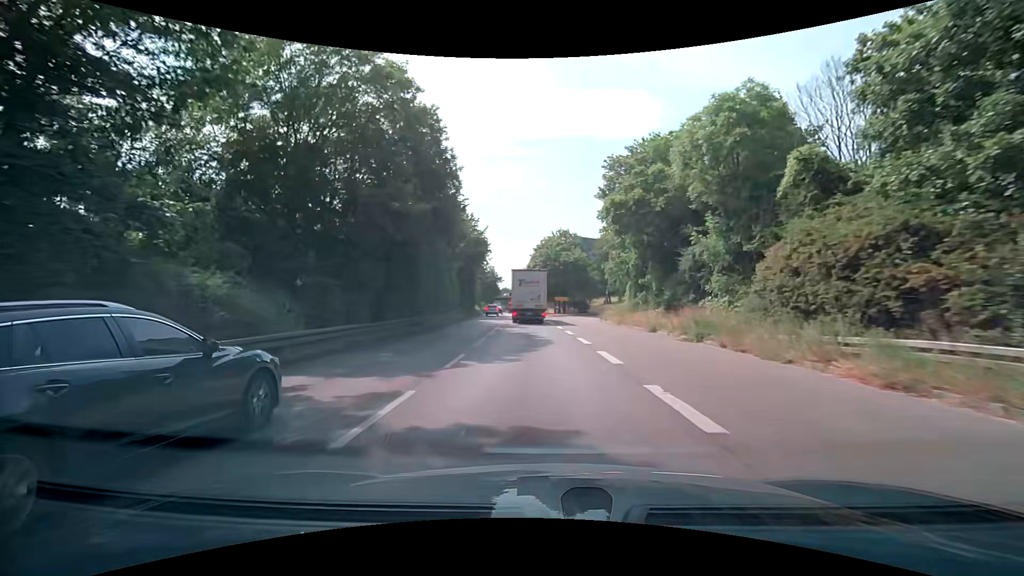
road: trunk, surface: asphalt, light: Day
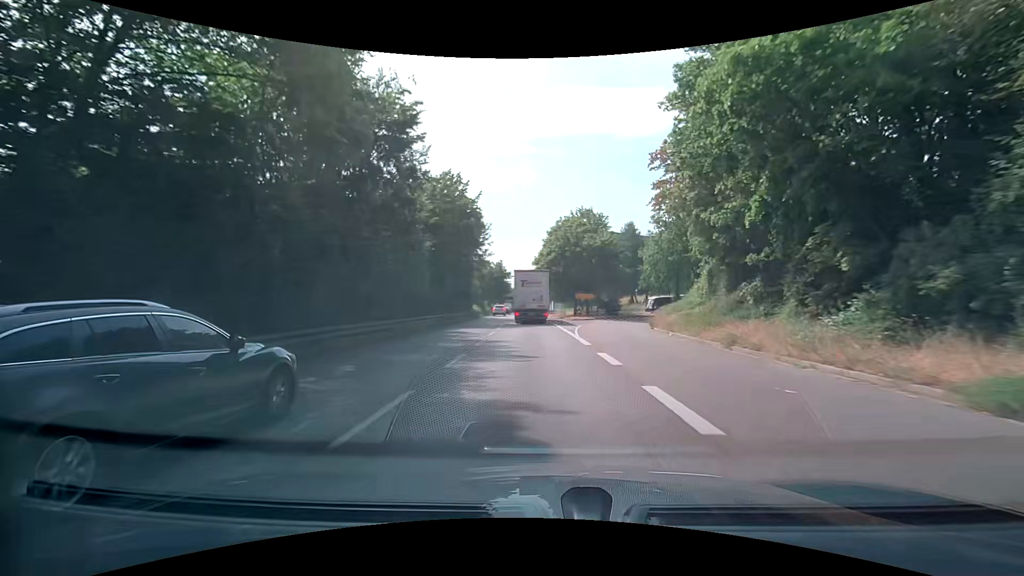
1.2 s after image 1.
(-0.2, +18.0) m; -1°
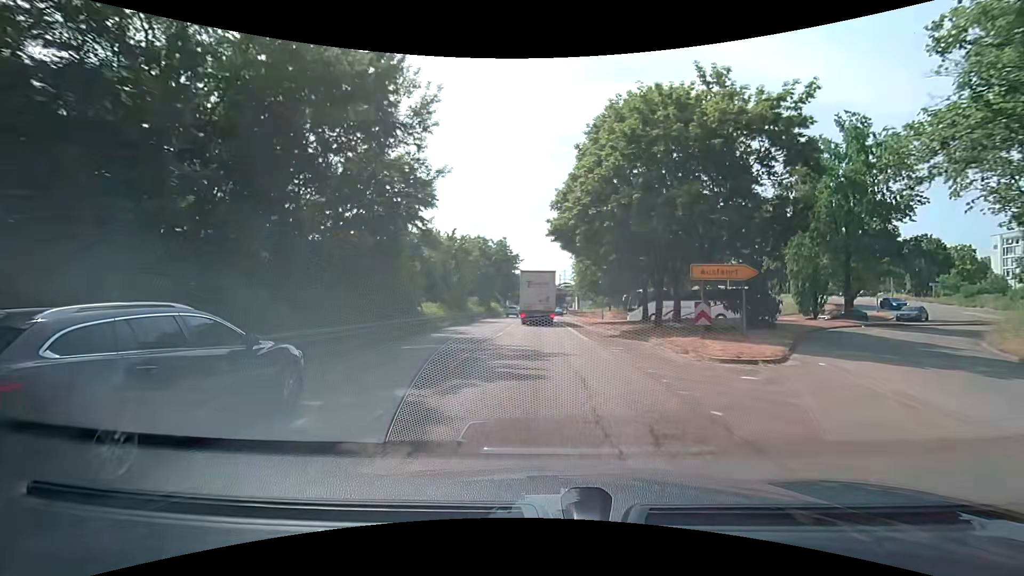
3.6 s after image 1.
(-1.0, +35.9) m; -3°
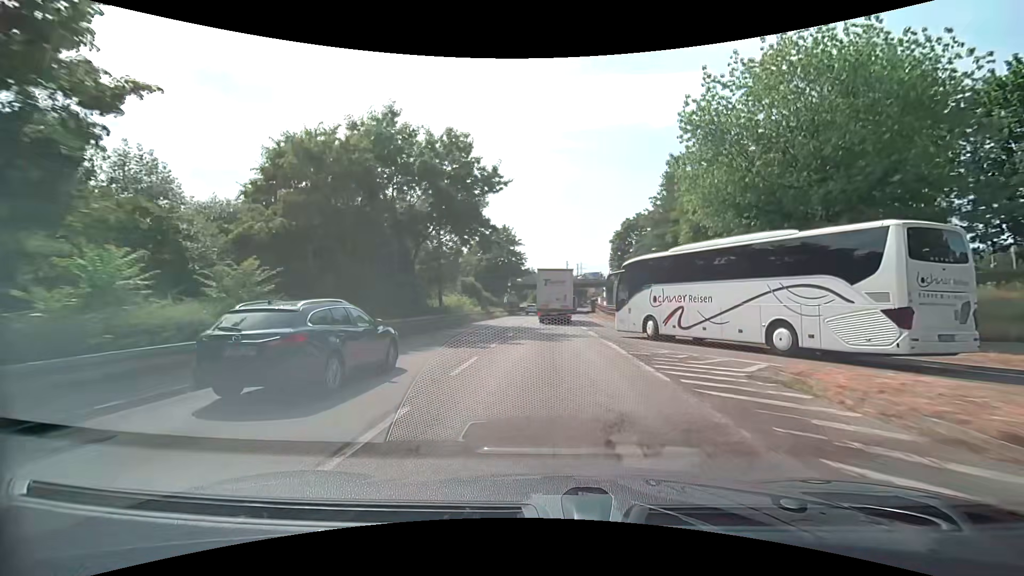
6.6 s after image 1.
(-0.1, +43.7) m; -1°
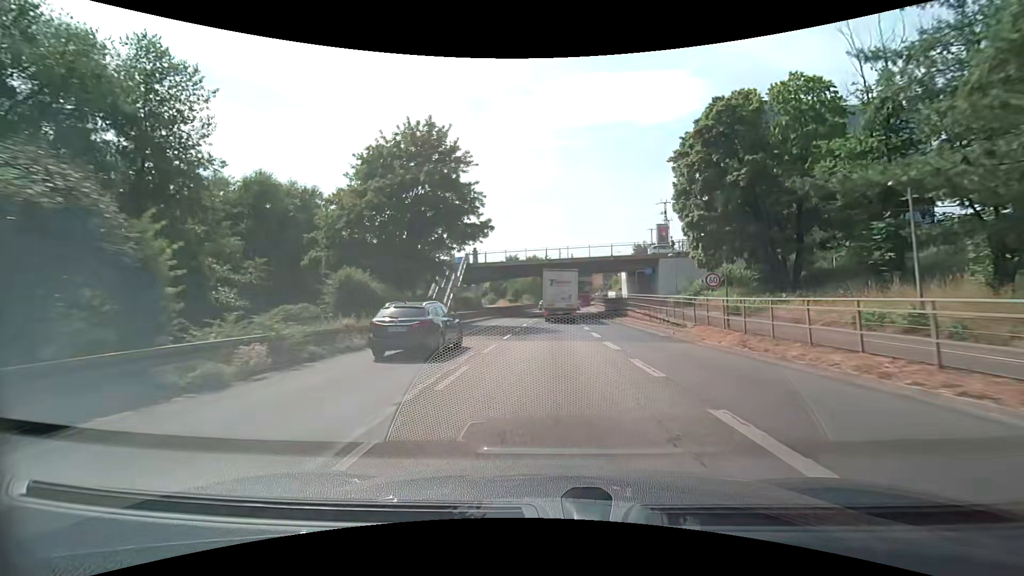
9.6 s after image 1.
(+0.5, +43.8) m; +1°
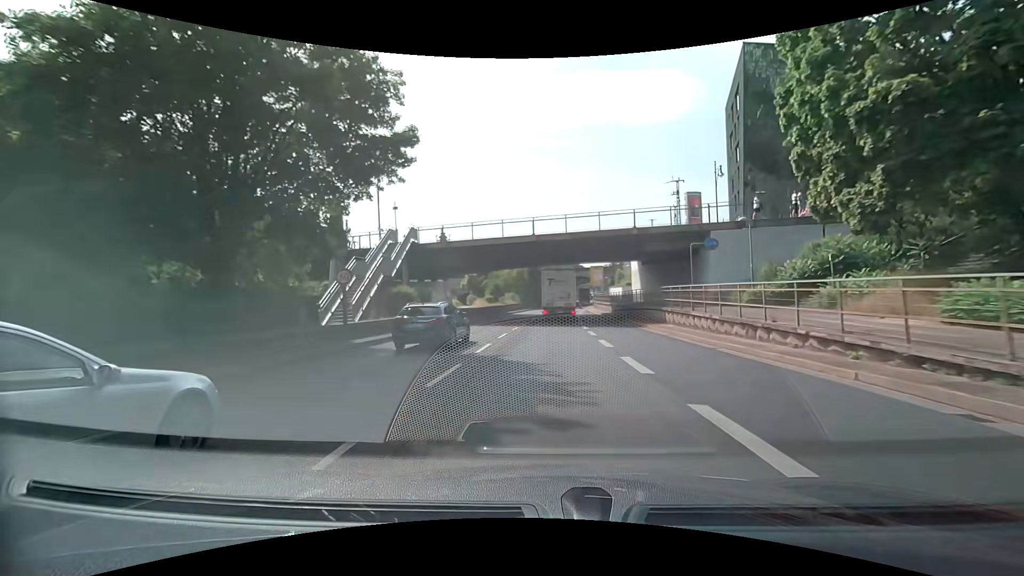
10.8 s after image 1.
(+0.2, +17.9) m; +1°
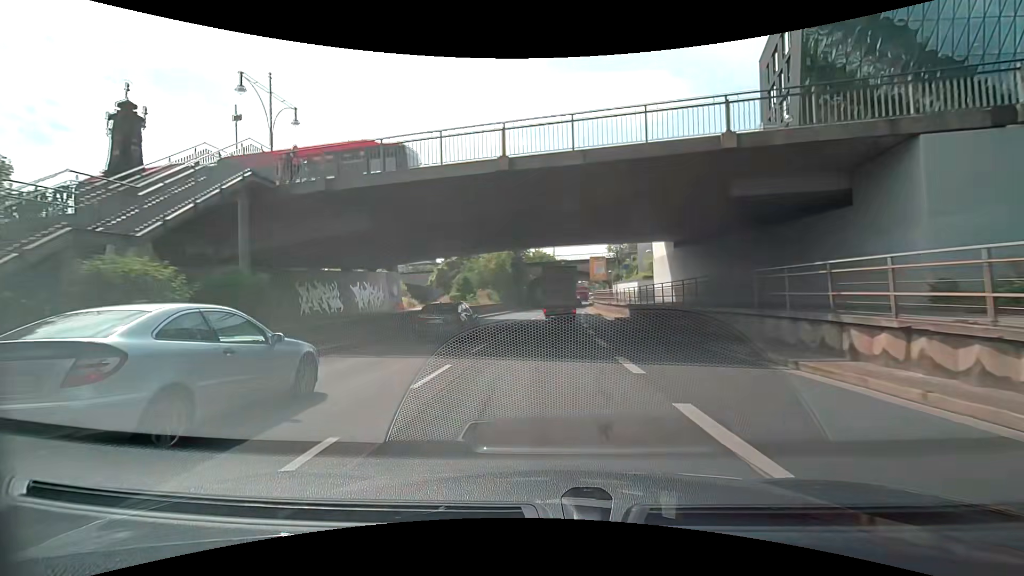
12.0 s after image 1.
(+0.3, +18.0) m; +2°
